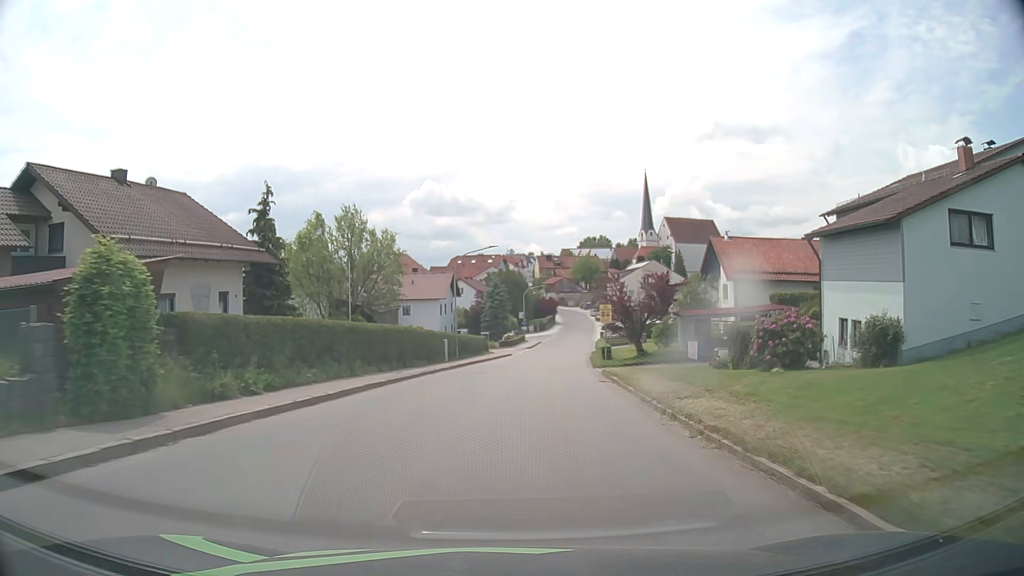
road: tertiary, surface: asphalt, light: Day
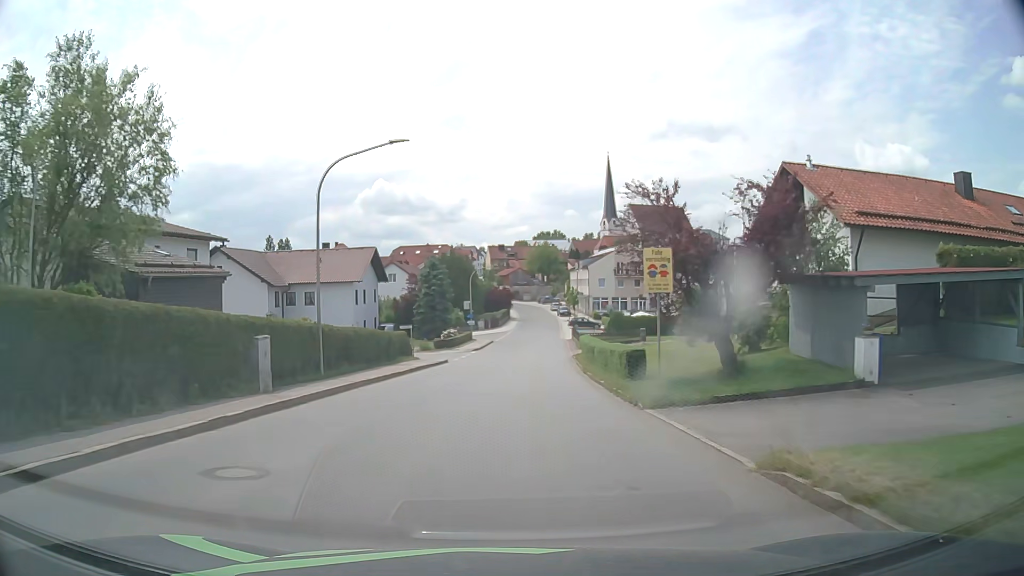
(+0.9, +22.8) m; +4°
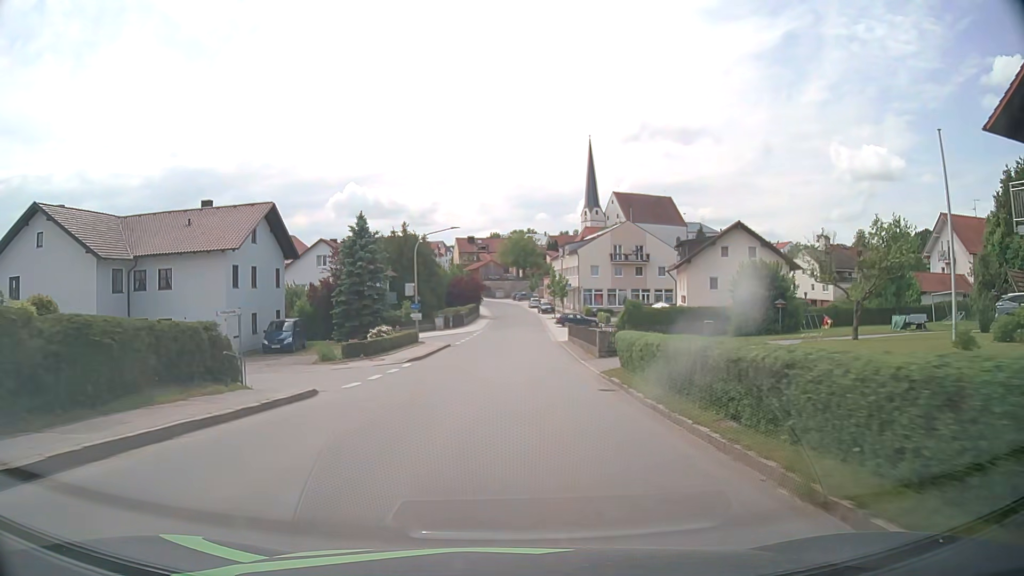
(+0.4, +22.8) m; +2°
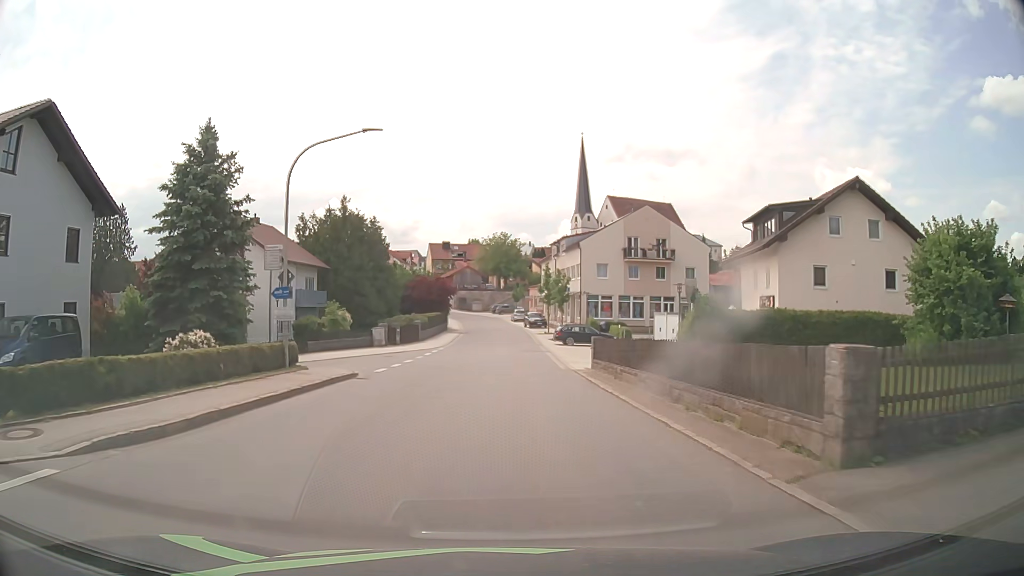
(+0.3, +22.7) m; +1°
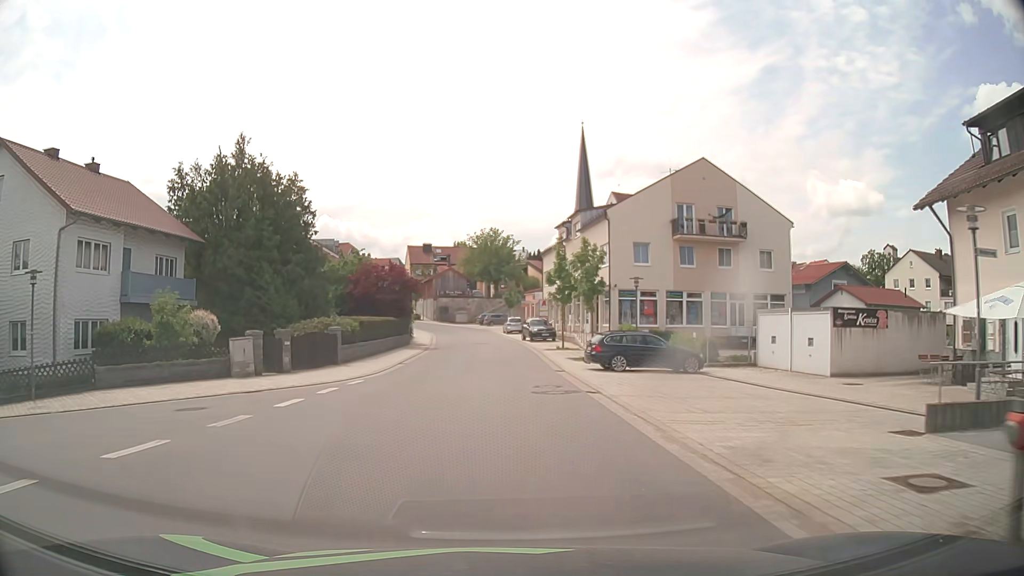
(+0.2, +22.6) m; +1°
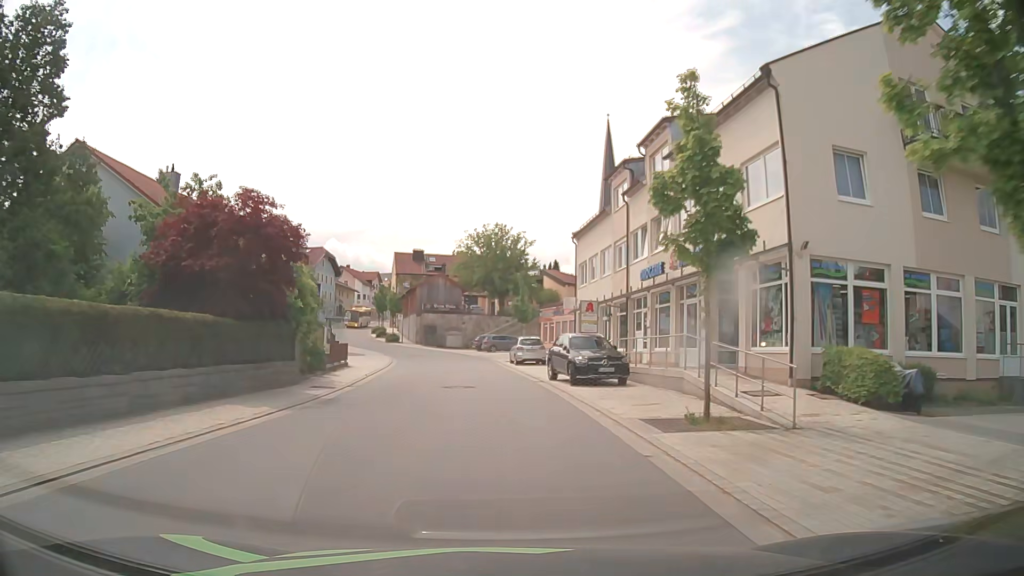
(-0.1, +26.9) m; -1°
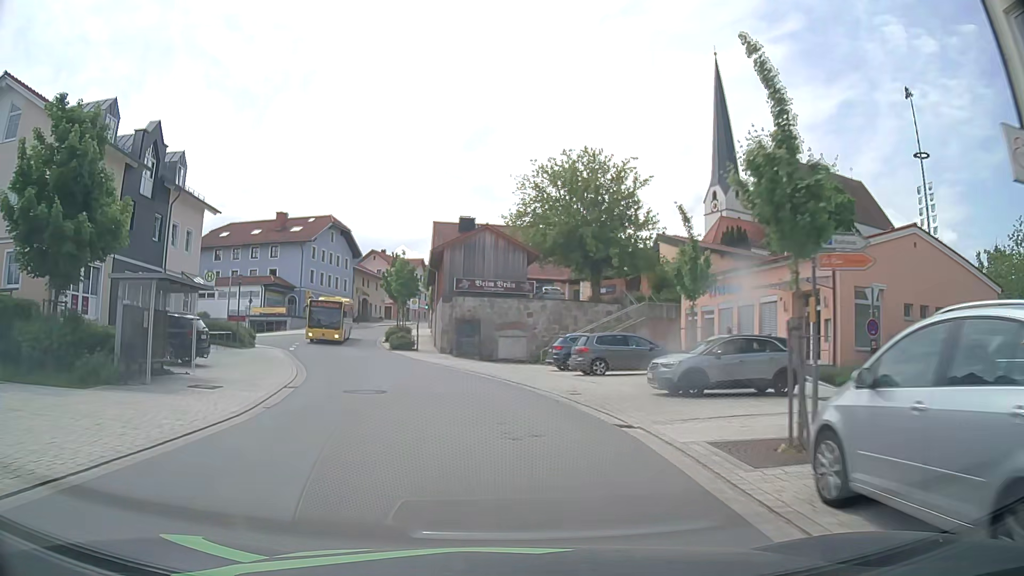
(-1.7, +35.4) m; -6°
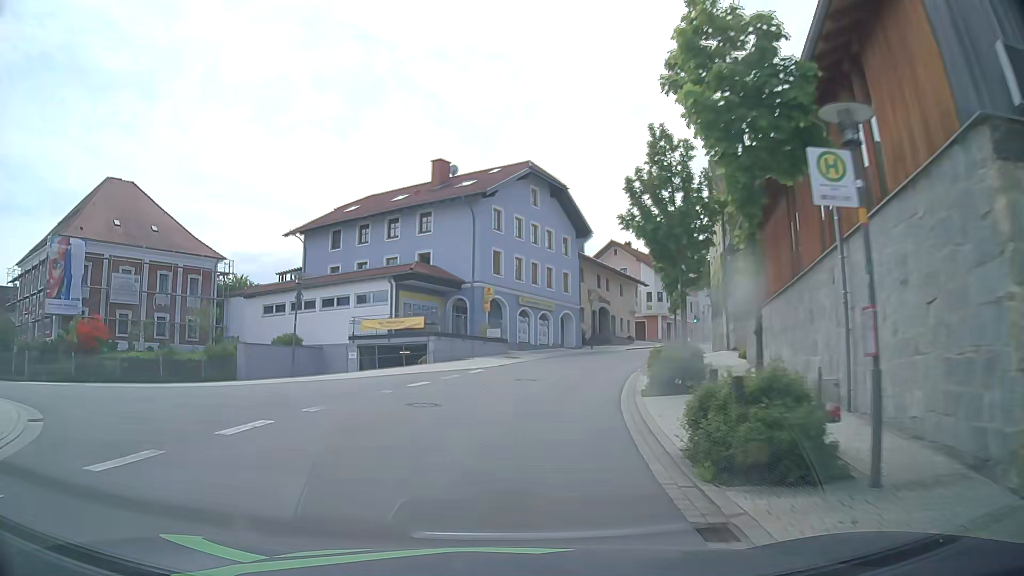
(-6.2, +35.6) m; -22°
(0, +10) (+1, +20) (+4, +30) (+7, +39) (+11, +48) (+16, +57) (+22, +65) (+27, +74) (+32, +83) (+36, +91) m
